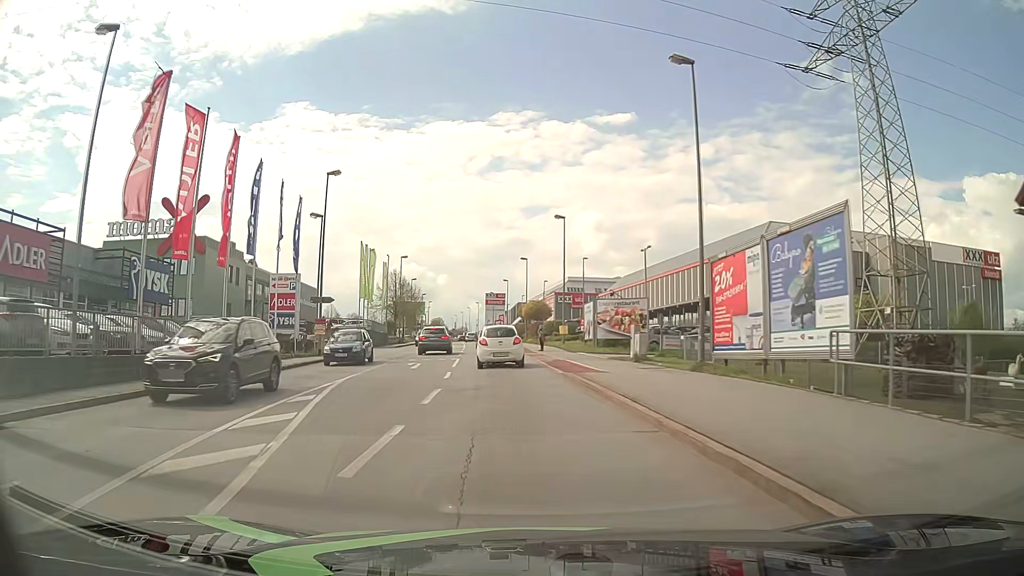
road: tertiary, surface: asphalt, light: Day
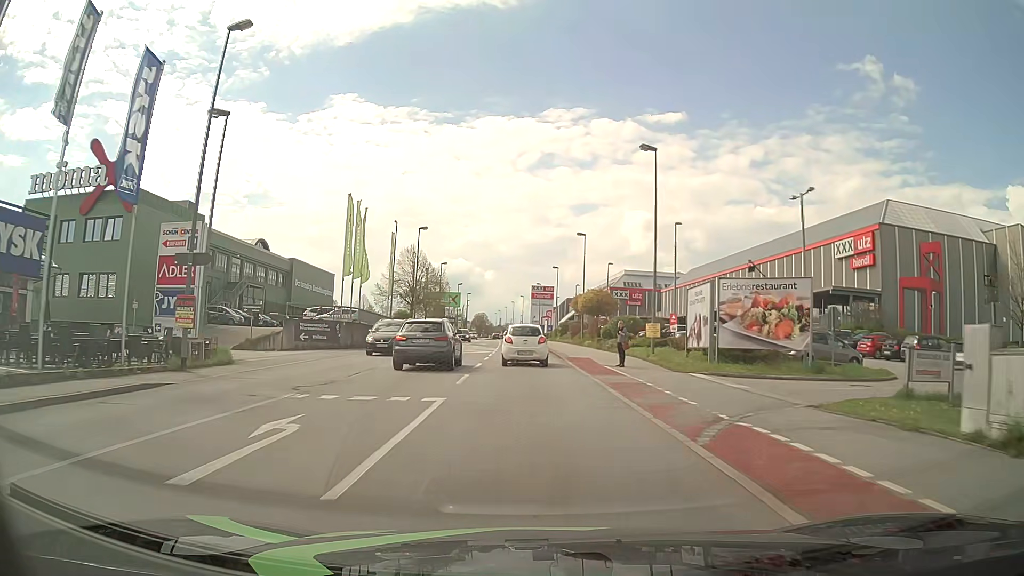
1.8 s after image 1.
(-0.9, +19.4) m; -4°
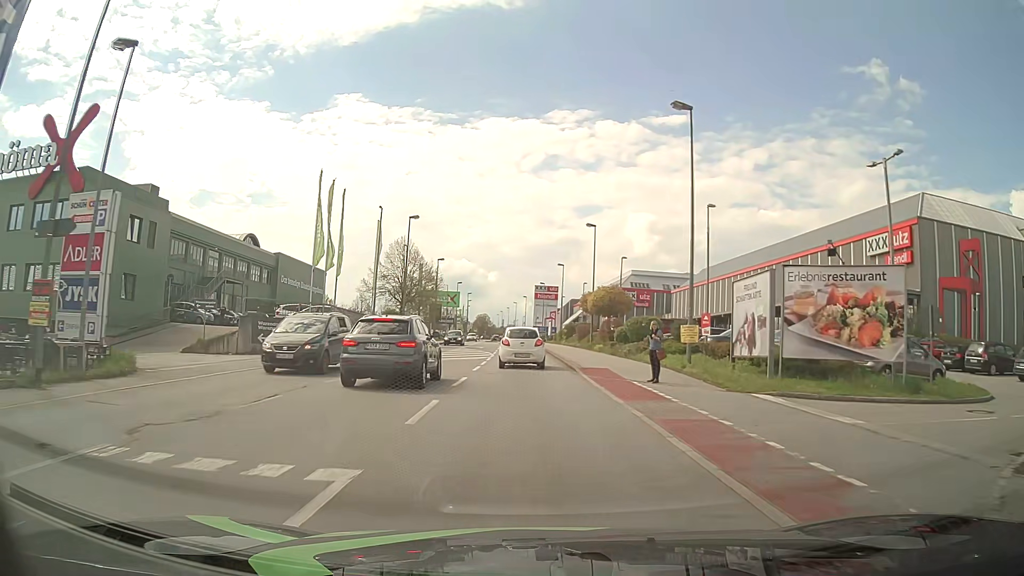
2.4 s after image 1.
(0.0, +6.5) m; 0°
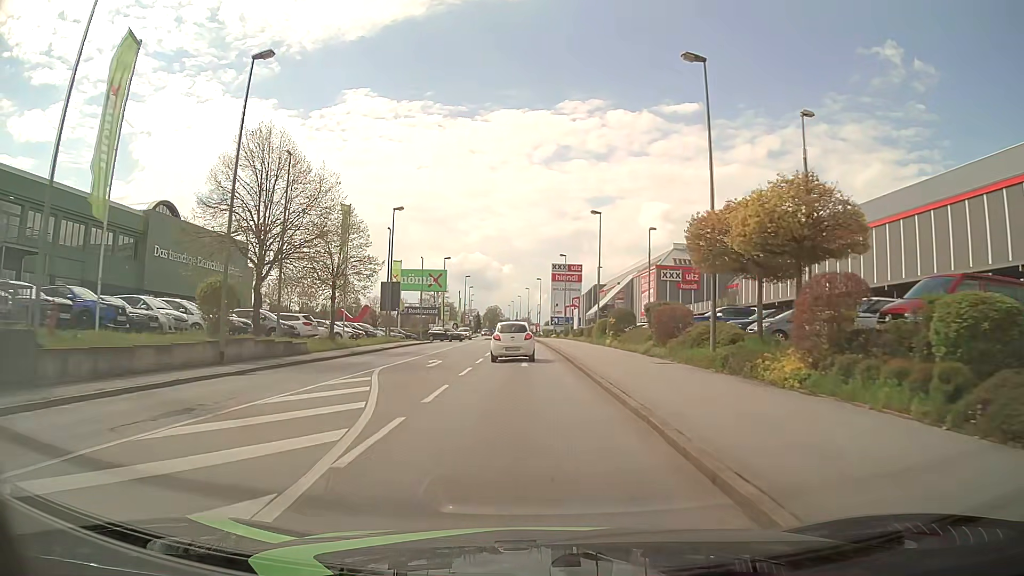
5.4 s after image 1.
(-0.2, +33.4) m; -1°
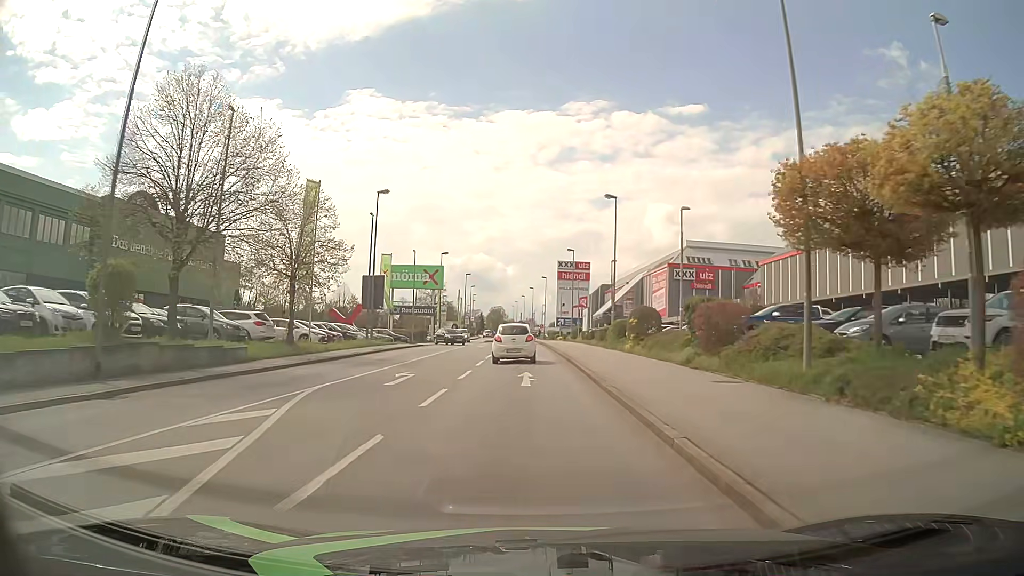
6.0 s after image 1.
(0.0, +6.9) m; -1°
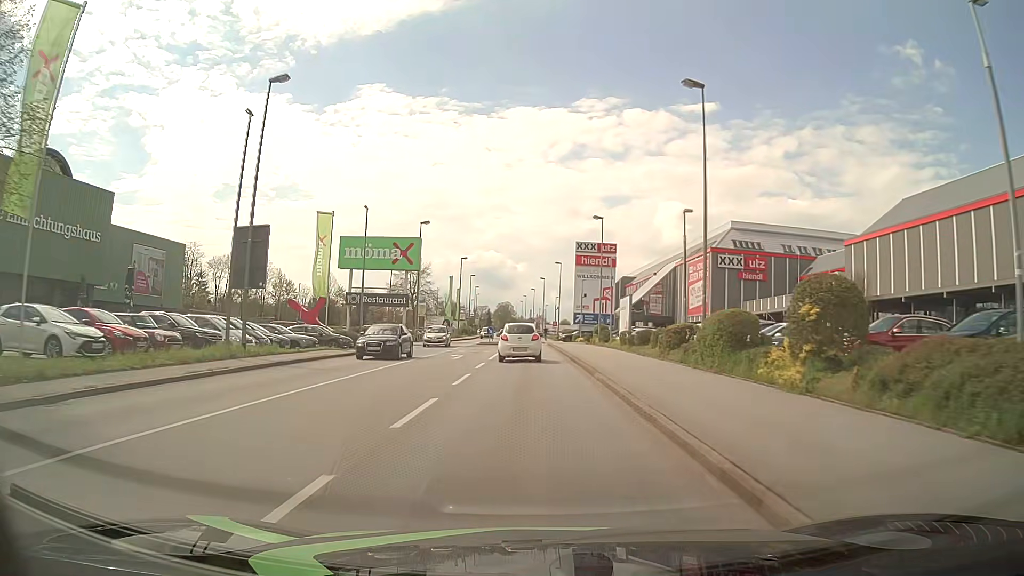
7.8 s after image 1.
(-0.1, +21.2) m; -1°
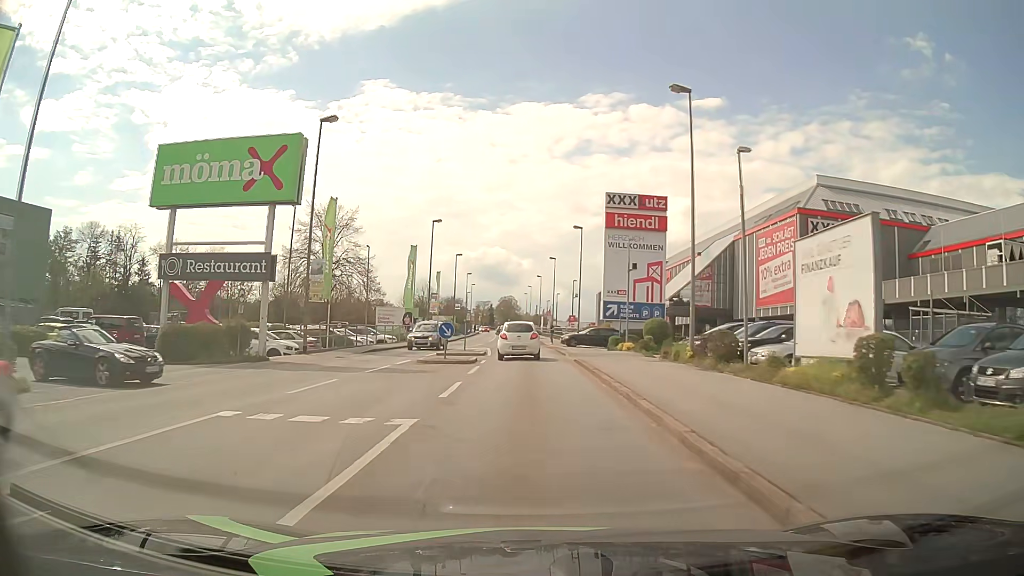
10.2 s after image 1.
(+0.1, +29.2) m; 0°
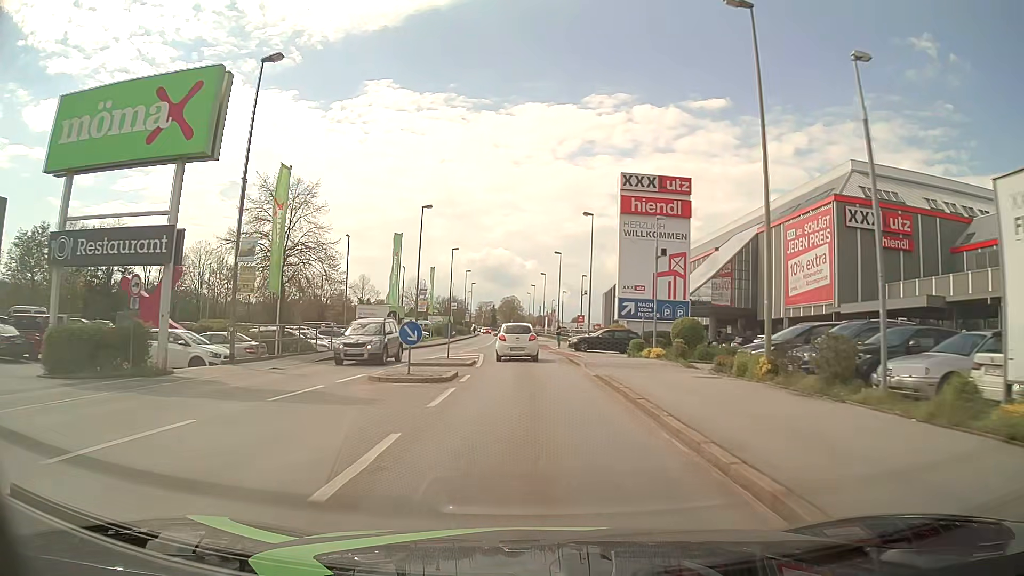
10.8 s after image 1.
(0.0, +7.5) m; 0°
(0, +10) (0, +20) (-1, +30) (-2, +40) (-2, +50) (-2, +60) (-3, +70) (-3, +80) (-4, +90) (-4, +100) m
